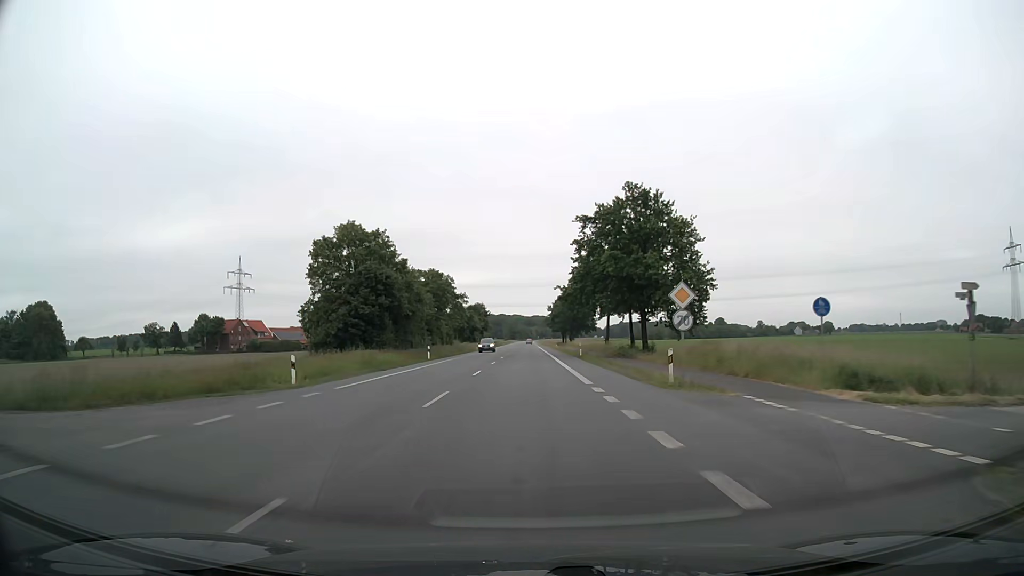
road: primary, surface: asphalt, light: Day
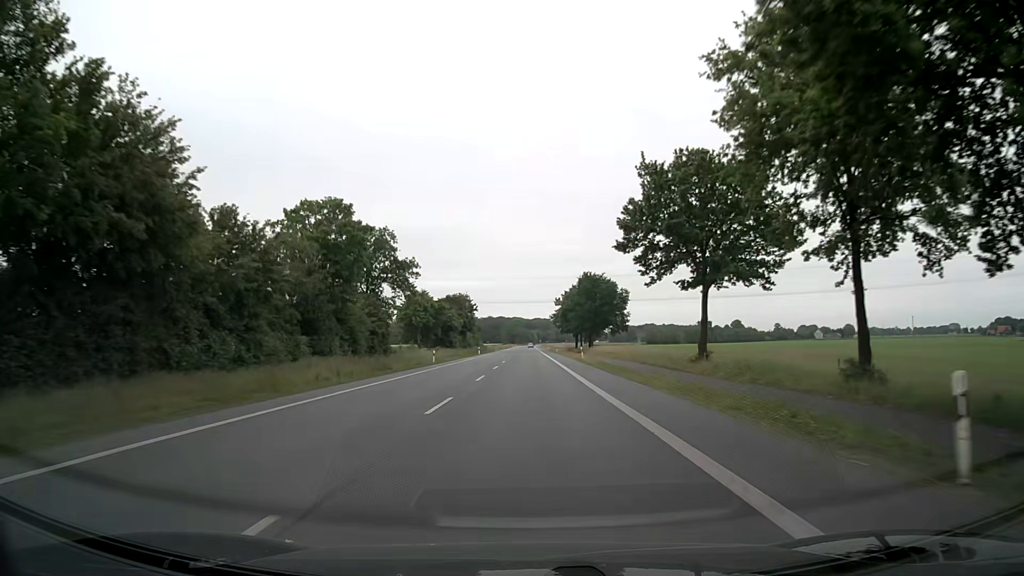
(0.0, +48.7) m; 0°
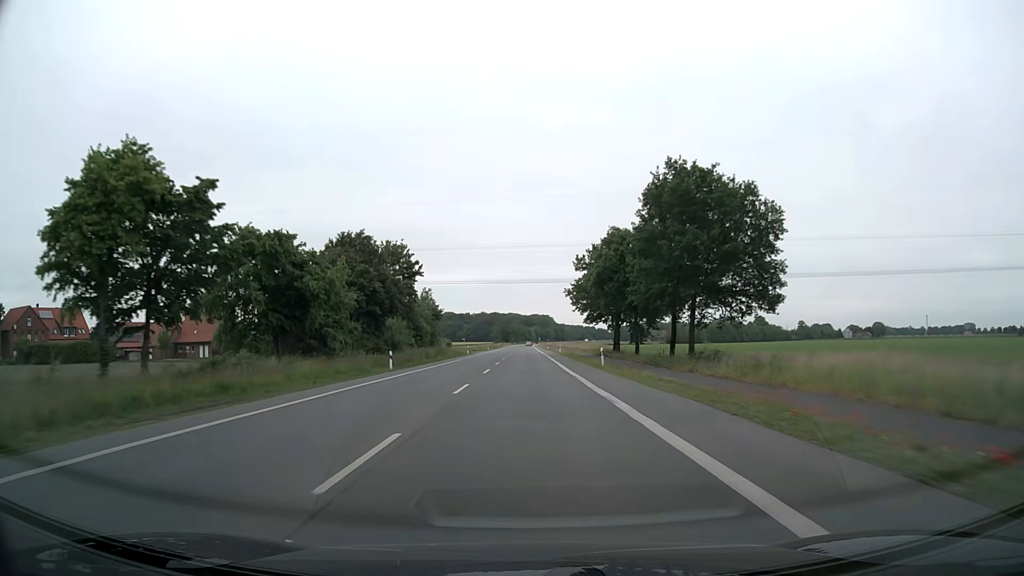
(0.0, +67.2) m; 0°
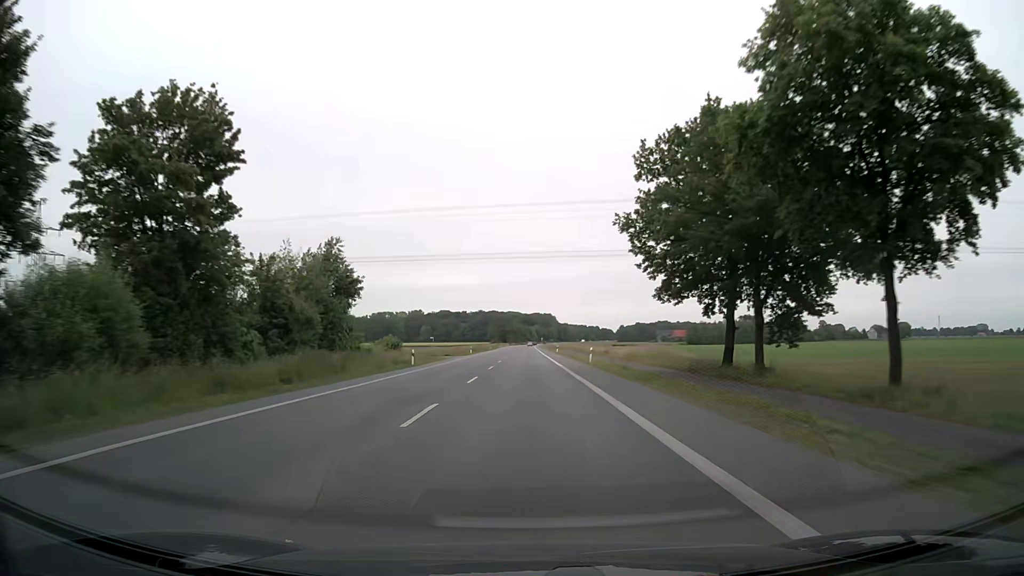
(0.0, +43.4) m; 0°
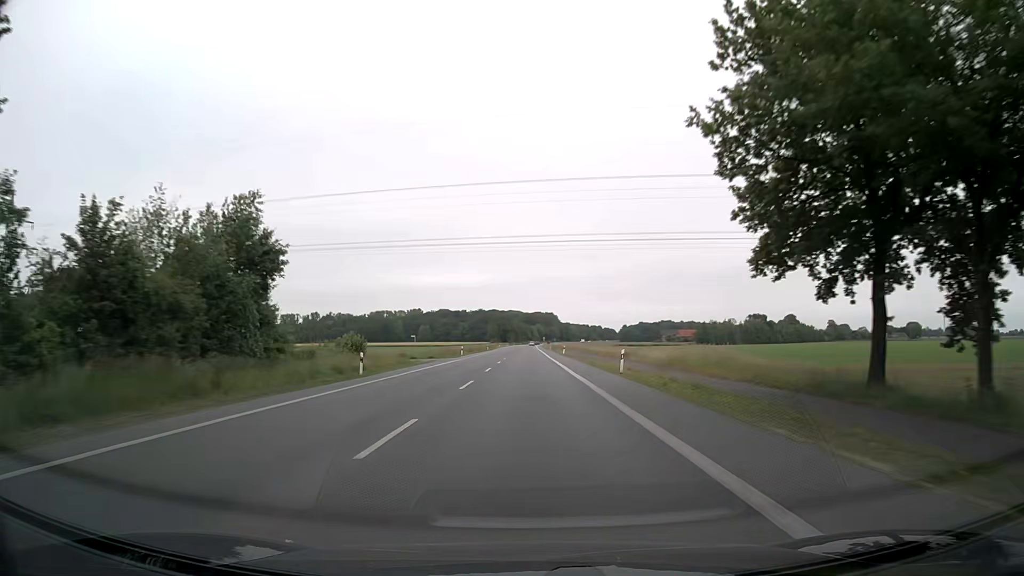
(0.0, +14.9) m; 0°
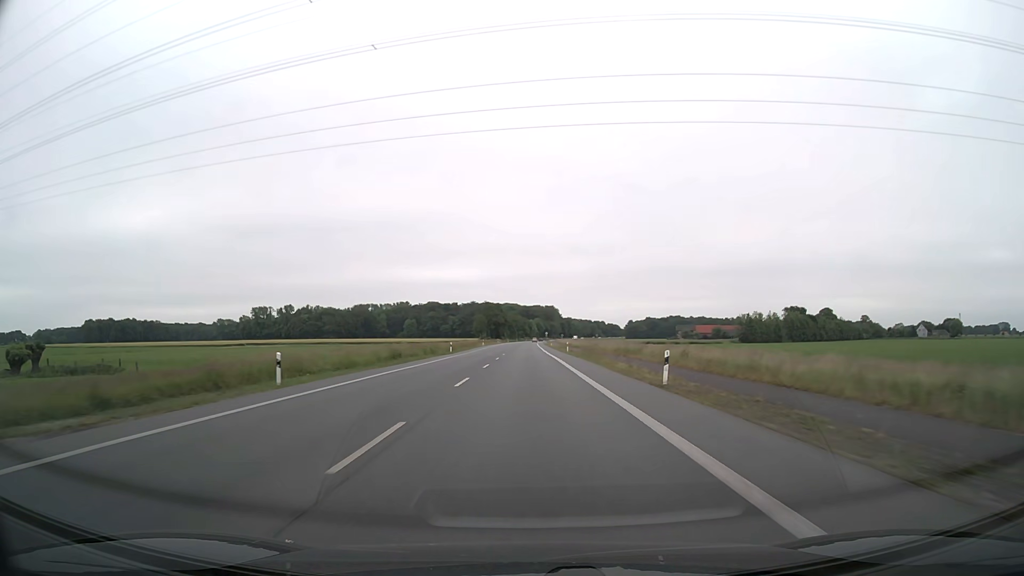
(-0.4, +61.0) m; 0°
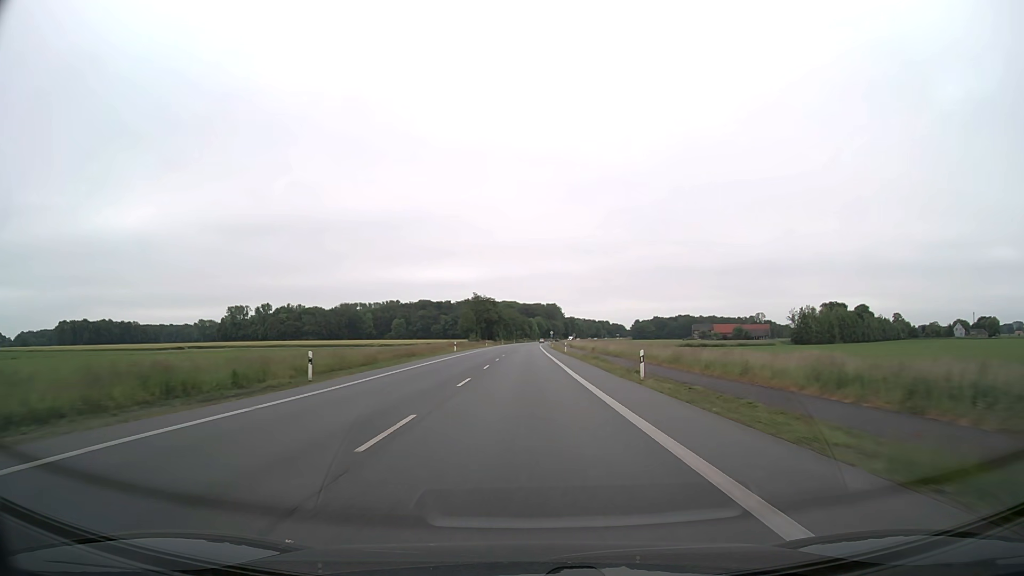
(0.0, +46.5) m; 0°
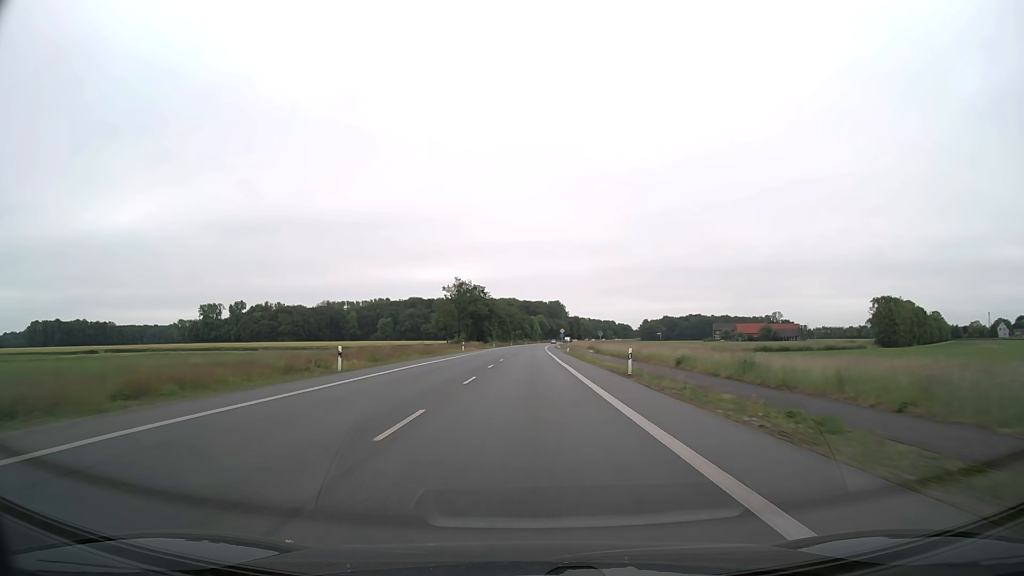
(-0.1, +46.9) m; 0°
(0, +10) (0, +20) (0, +30) (0, +40) (0, +50) (0, +60) (0, +70) (+1, +80) (+1, +90) (+1, +100) m
